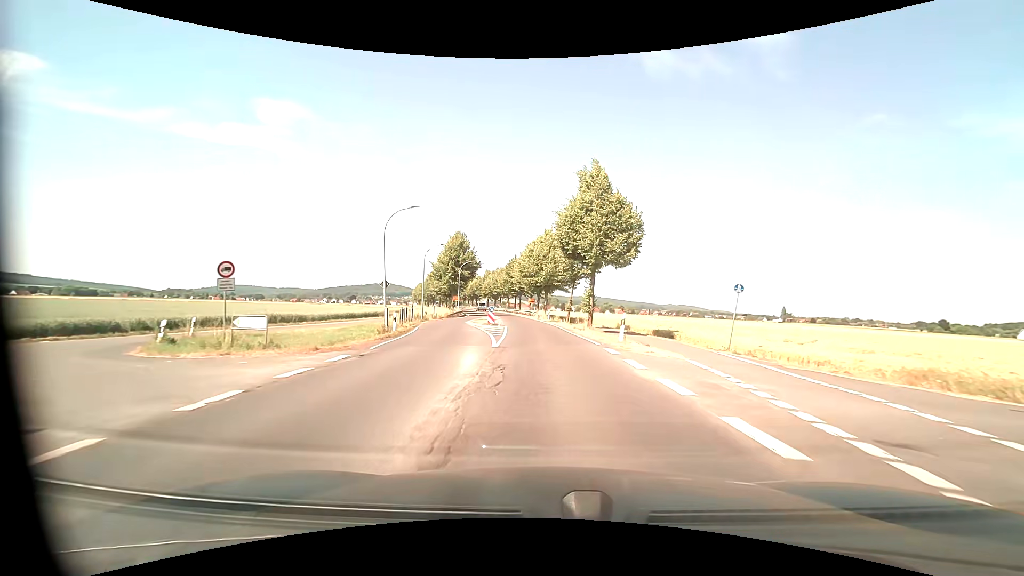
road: primary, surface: asphalt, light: Day
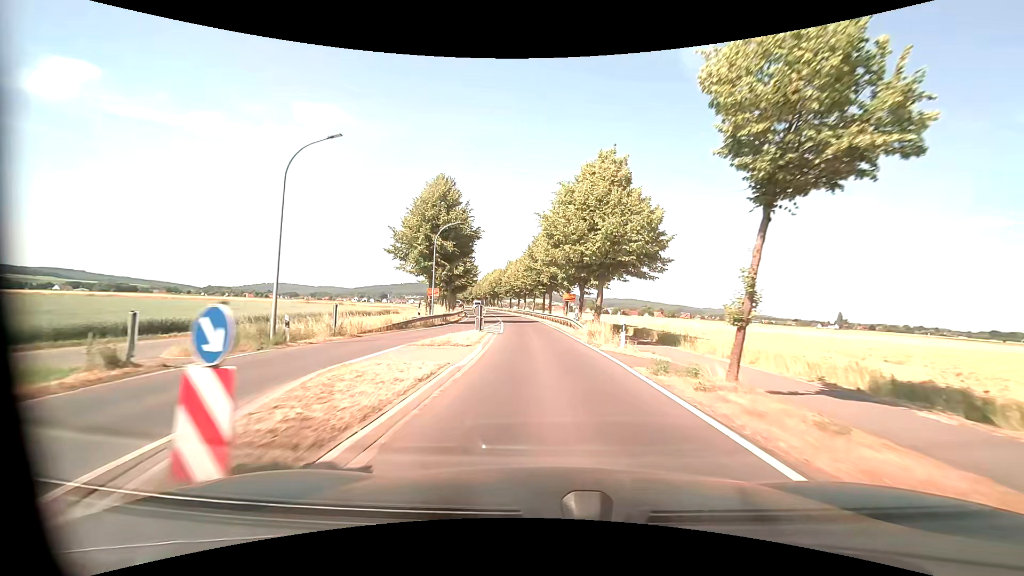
(-1.0, +31.5) m; -3°
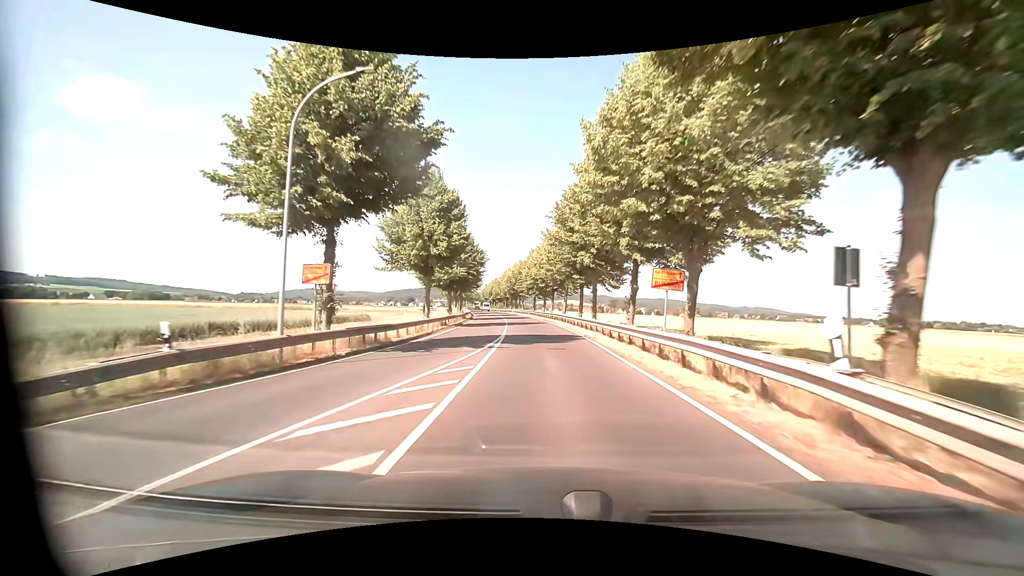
(-0.9, +23.9) m; -3°
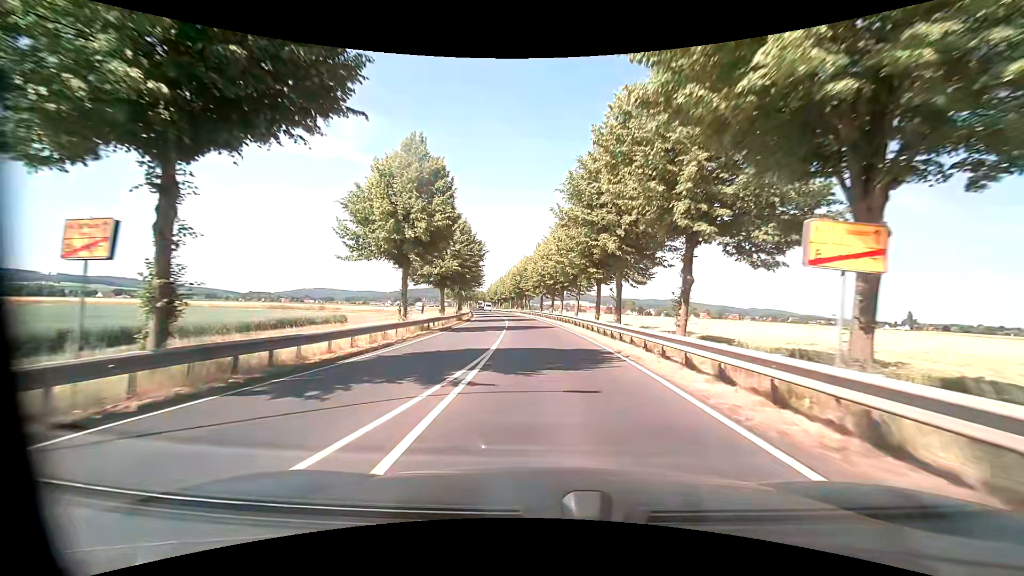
(-0.1, +8.2) m; -1°
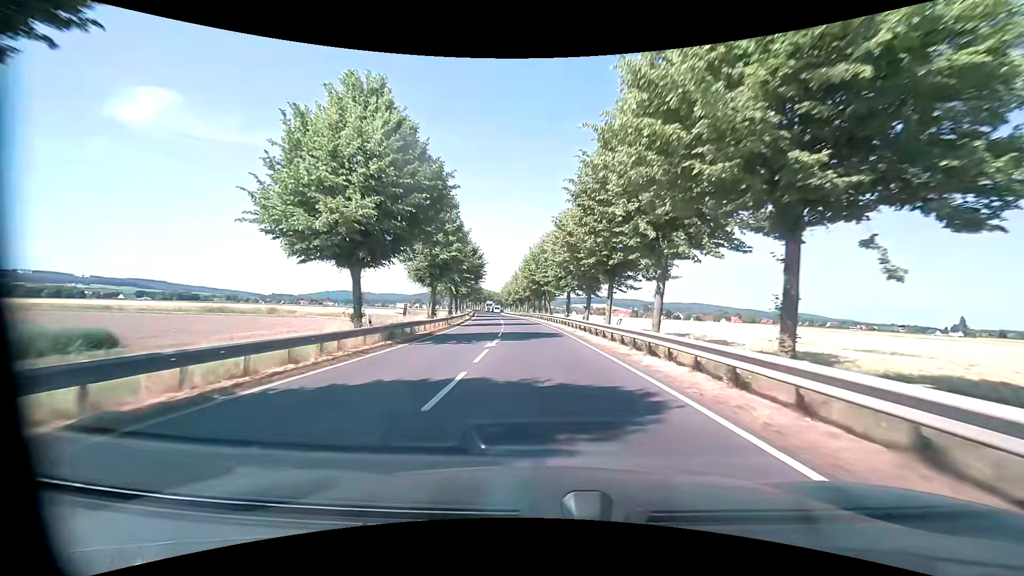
(-0.8, +26.9) m; -3°
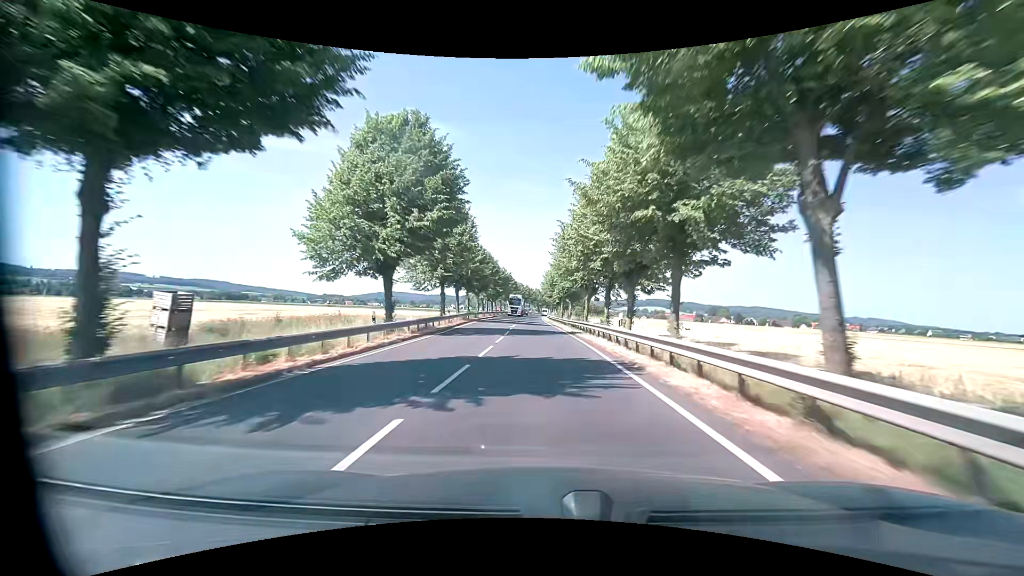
(-2.5, +53.3) m; -5°
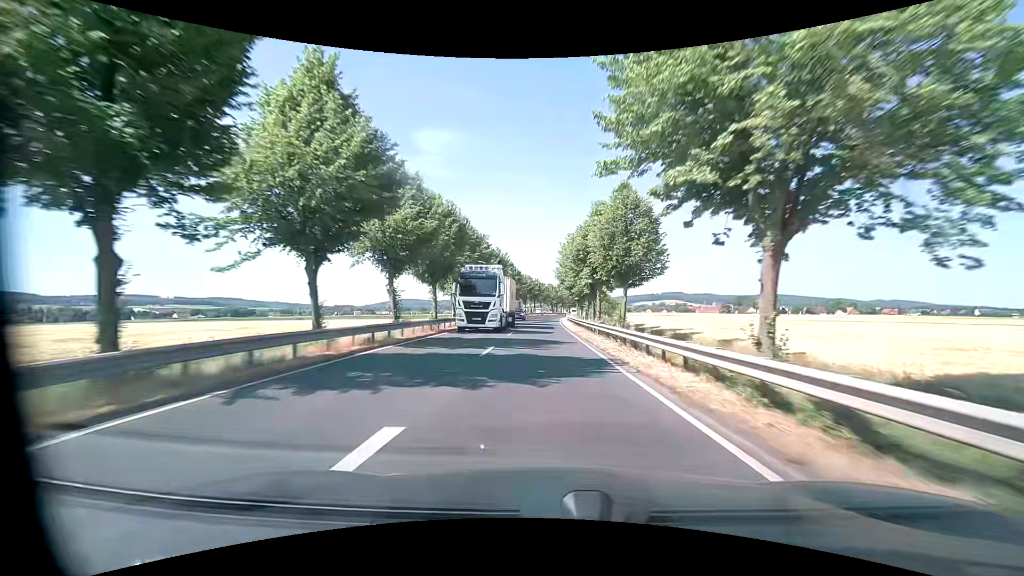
(-0.7, +36.7) m; -1°
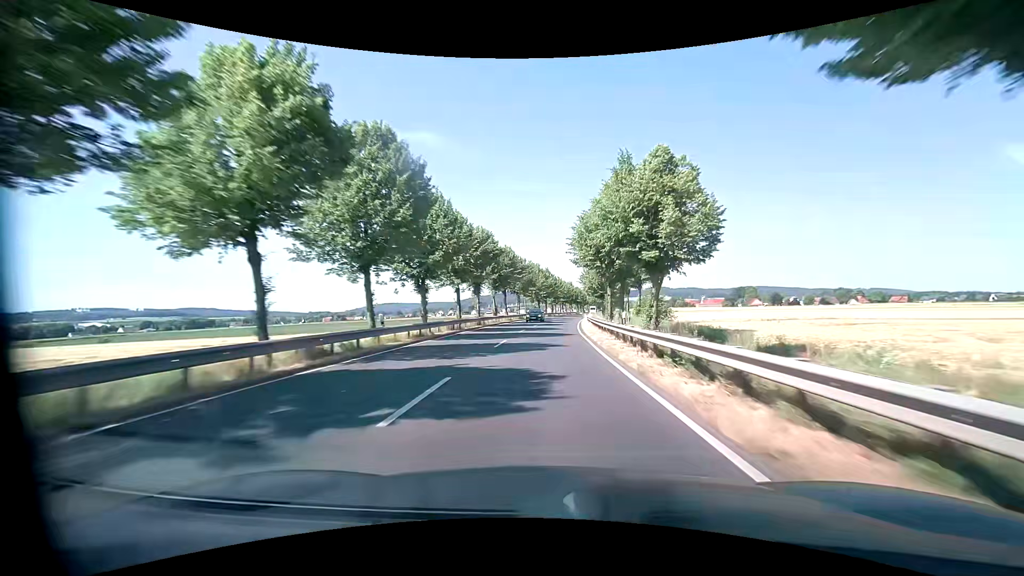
(-0.5, +68.6) m; 0°
(0, +10) (+1, +20) (+1, +30) (+2, +40) (+3, +50) (+4, +60) (+5, +70) (+6, +80) (+8, +90) (+9, +100) m
